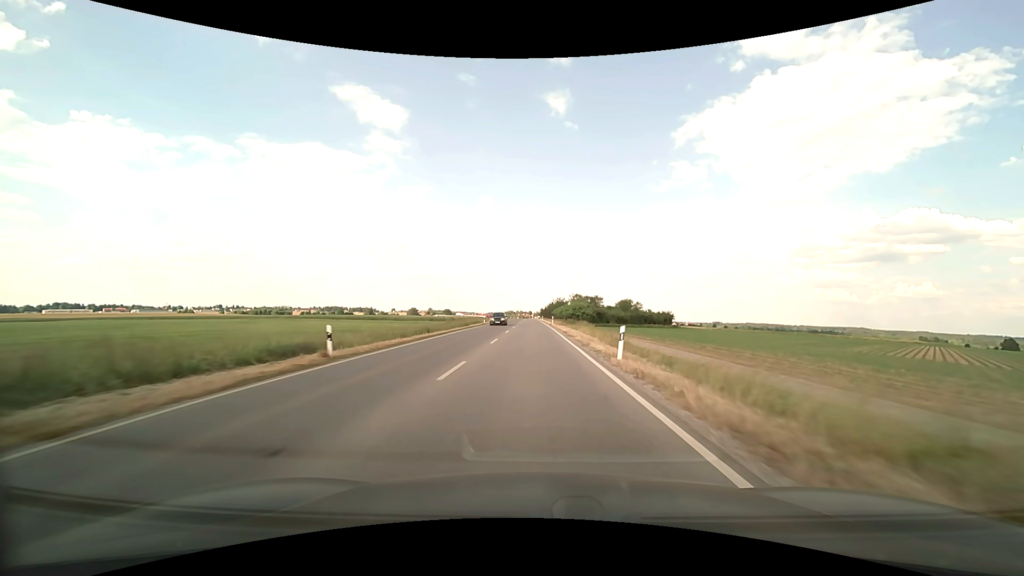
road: secondary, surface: asphalt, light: Day
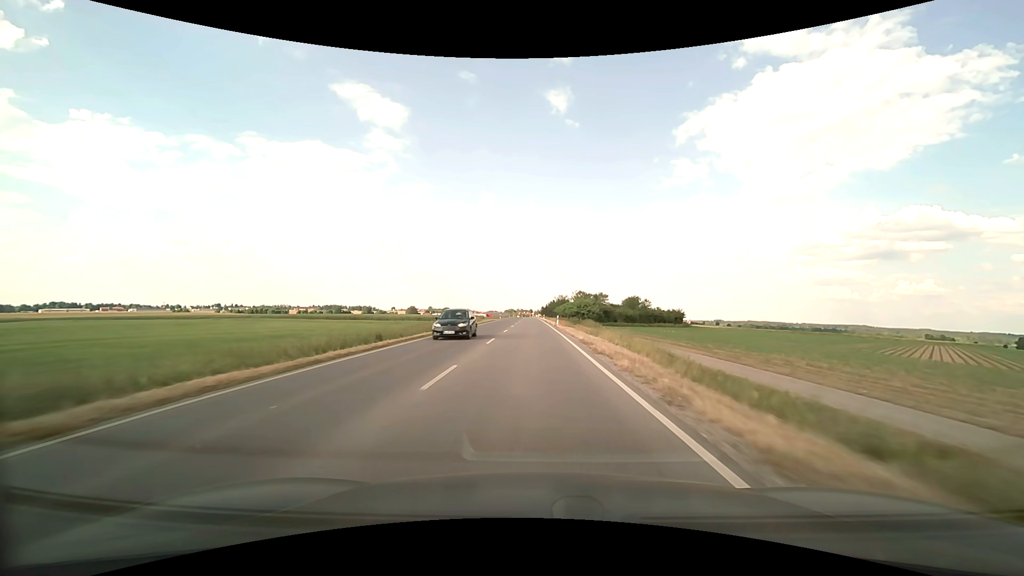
(0.0, +13.4) m; 0°
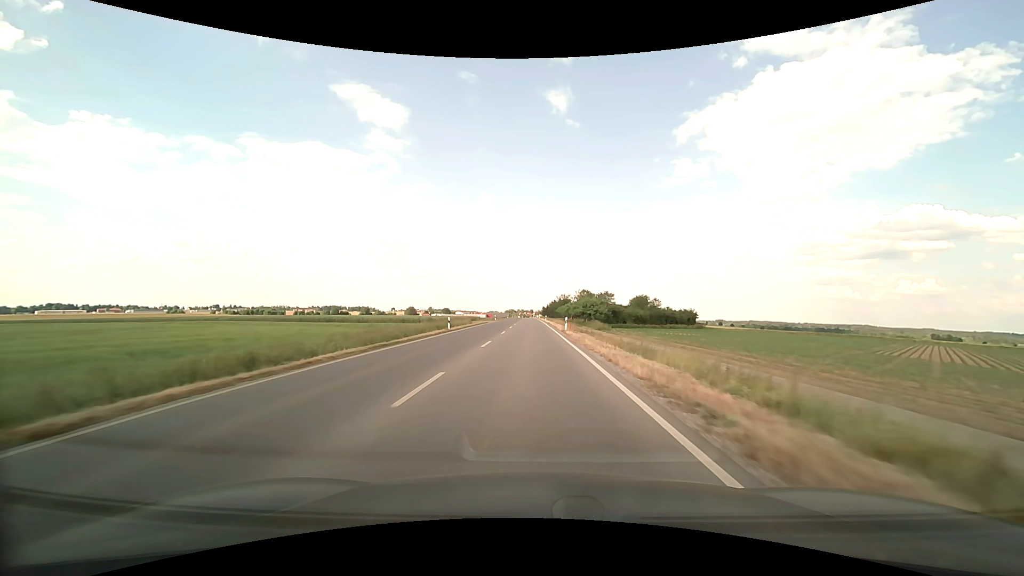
(0.0, +13.6) m; 0°
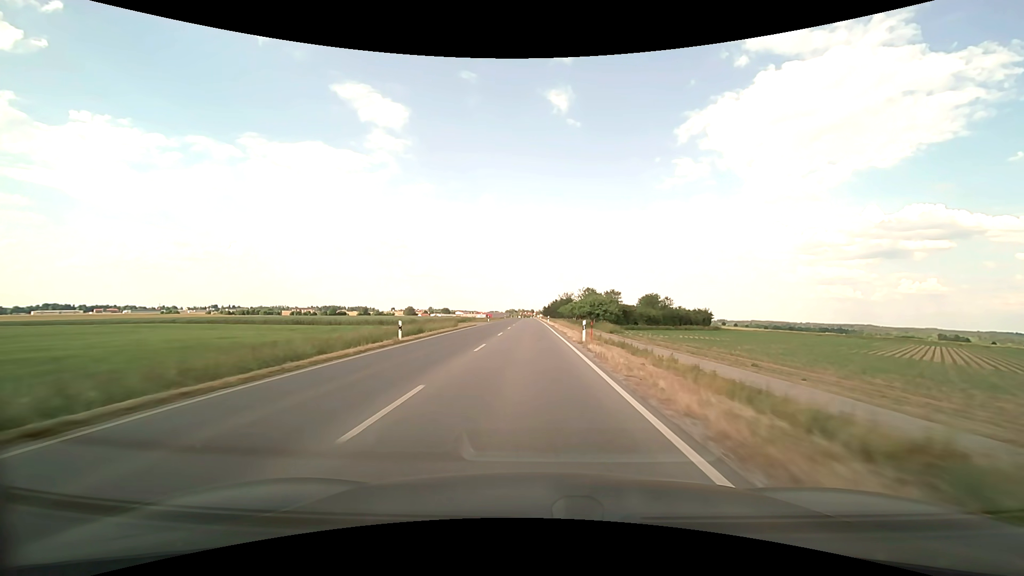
(0.0, +13.8) m; 0°
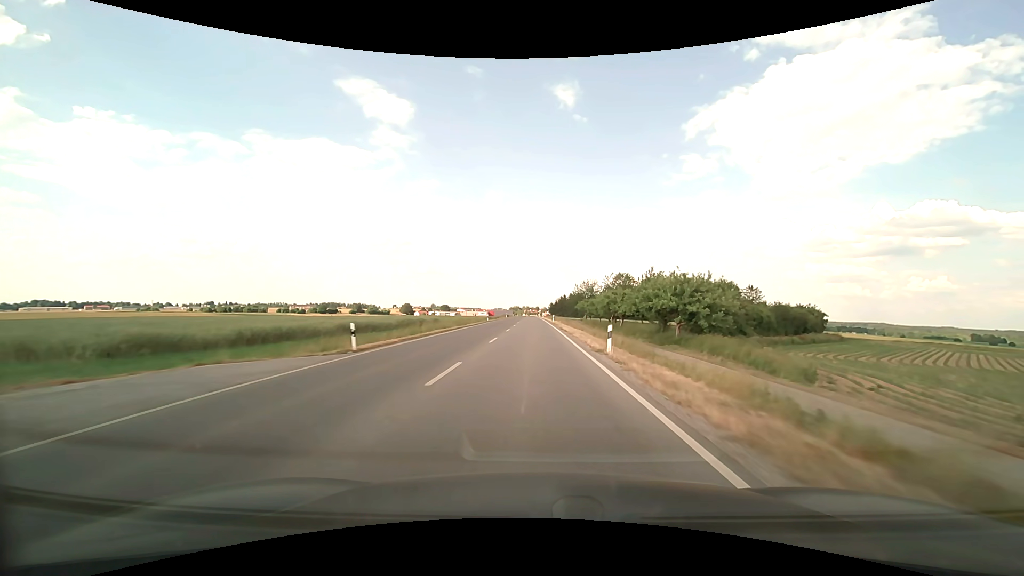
(-0.6, +56.8) m; -1°
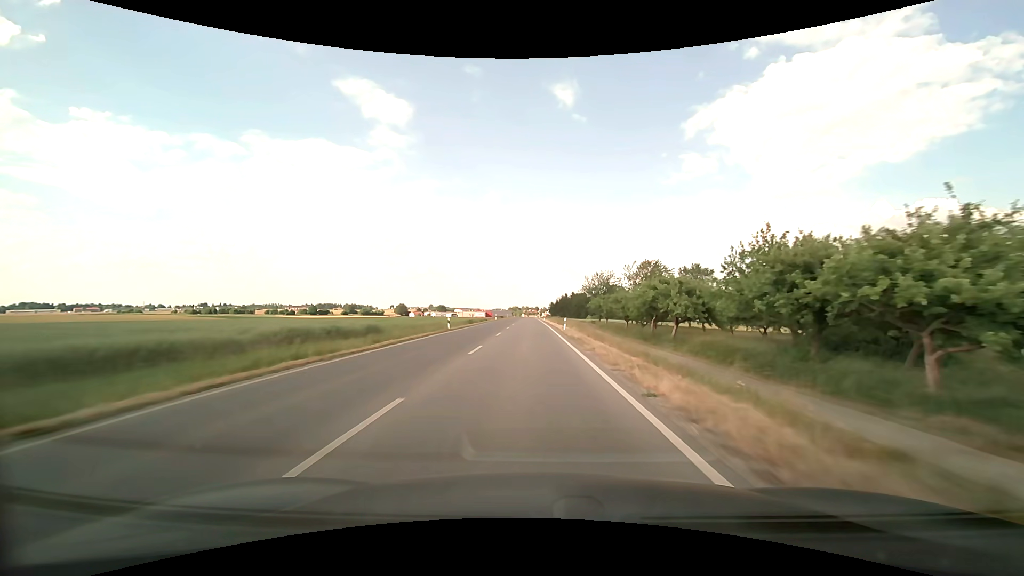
(+0.1, +29.3) m; 0°
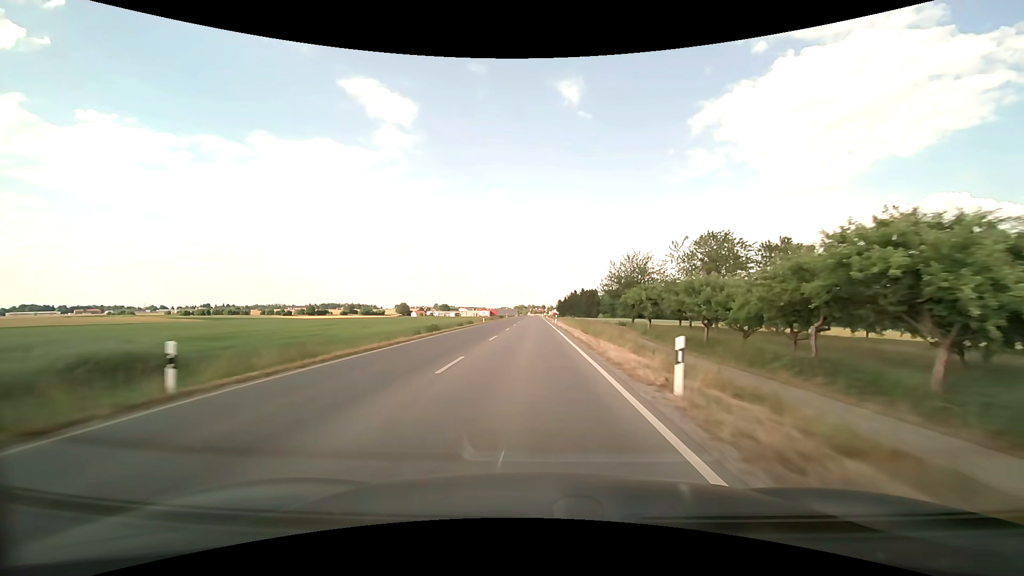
(-0.1, +29.4) m; -1°
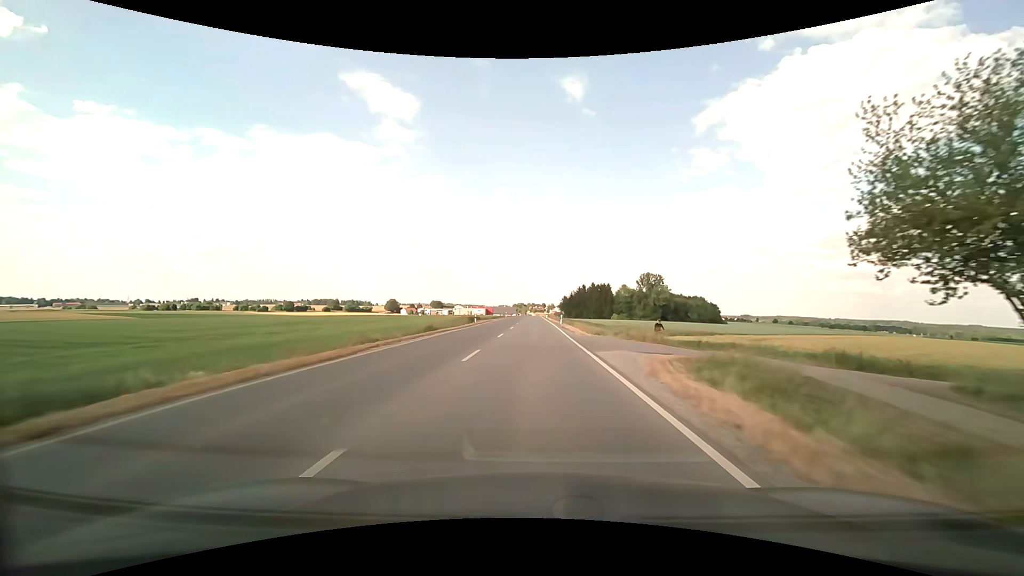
(-0.4, +58.0) m; 0°
(0, +10) (0, +20) (0, +30) (0, +40) (0, +50) (0, +60) (0, +70) (0, +80) (0, +90) (0, +100) m
